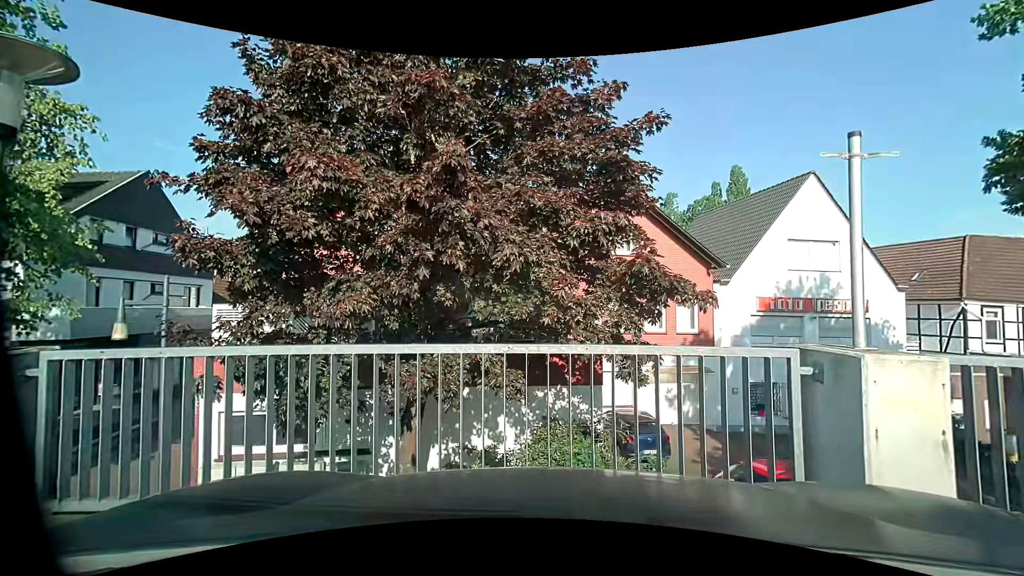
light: Day
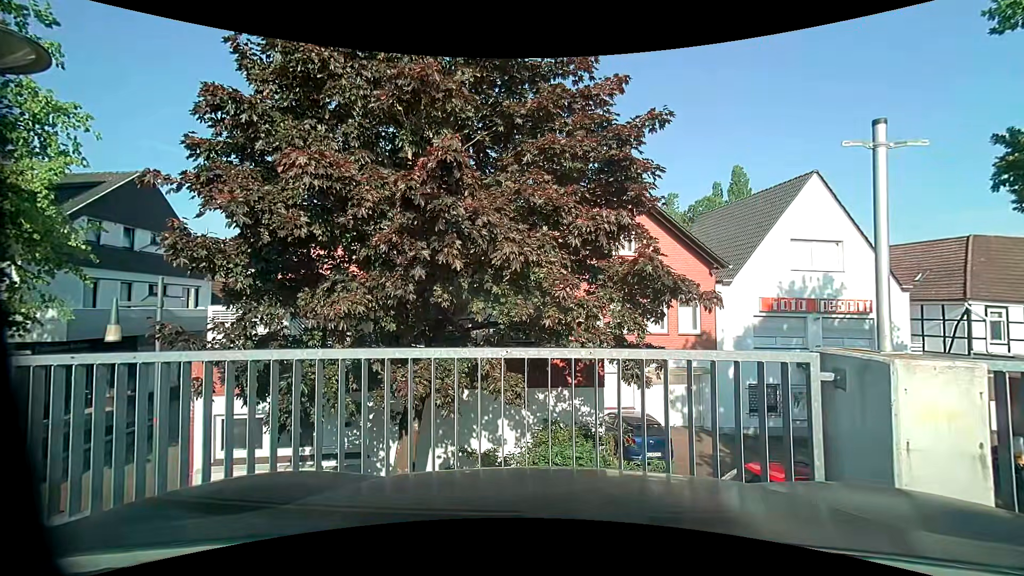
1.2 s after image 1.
(0.0, +0.3) m; 0°
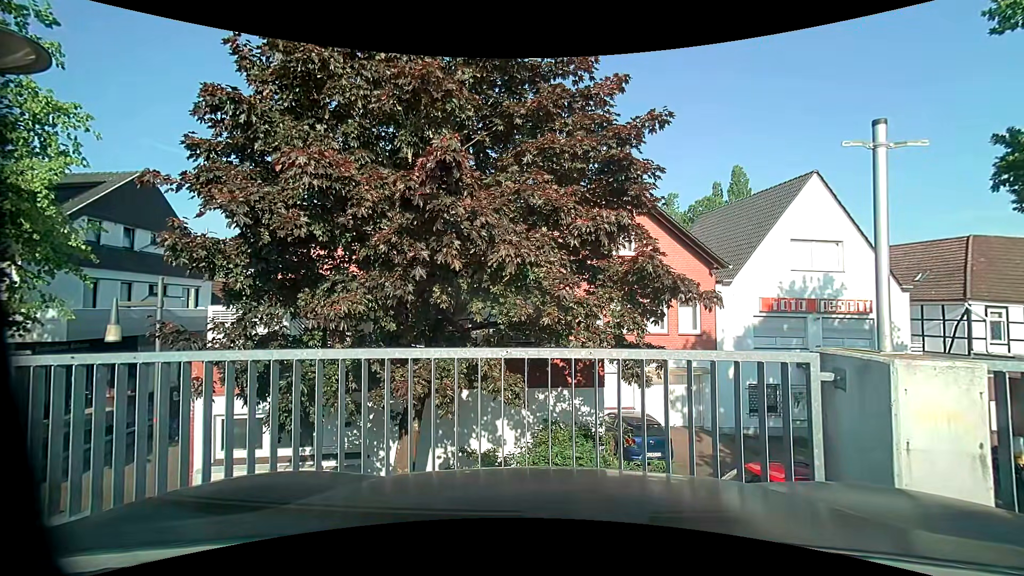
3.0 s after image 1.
(0.0, 0.0) m; 0°
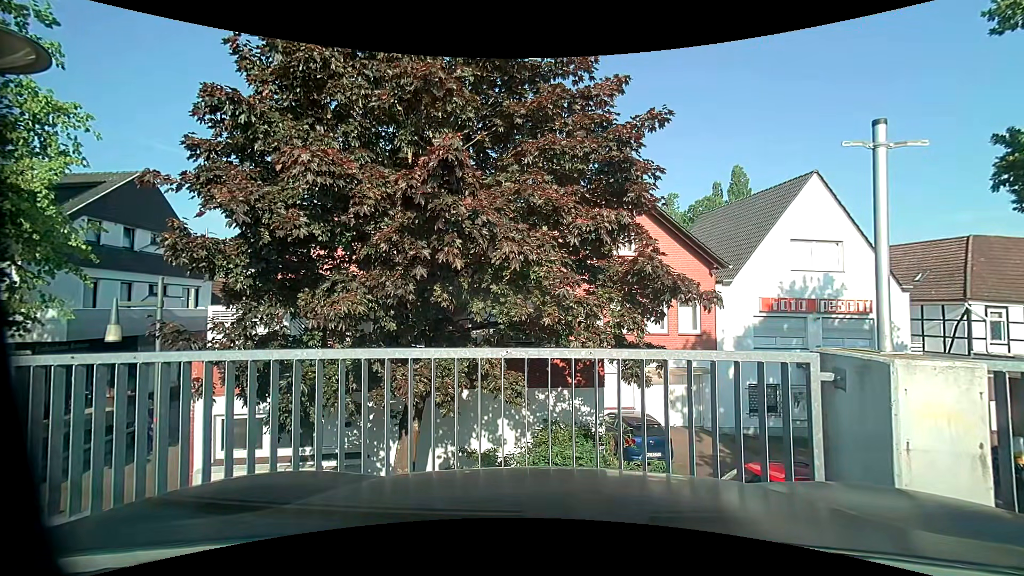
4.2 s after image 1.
(0.0, 0.0) m; 0°
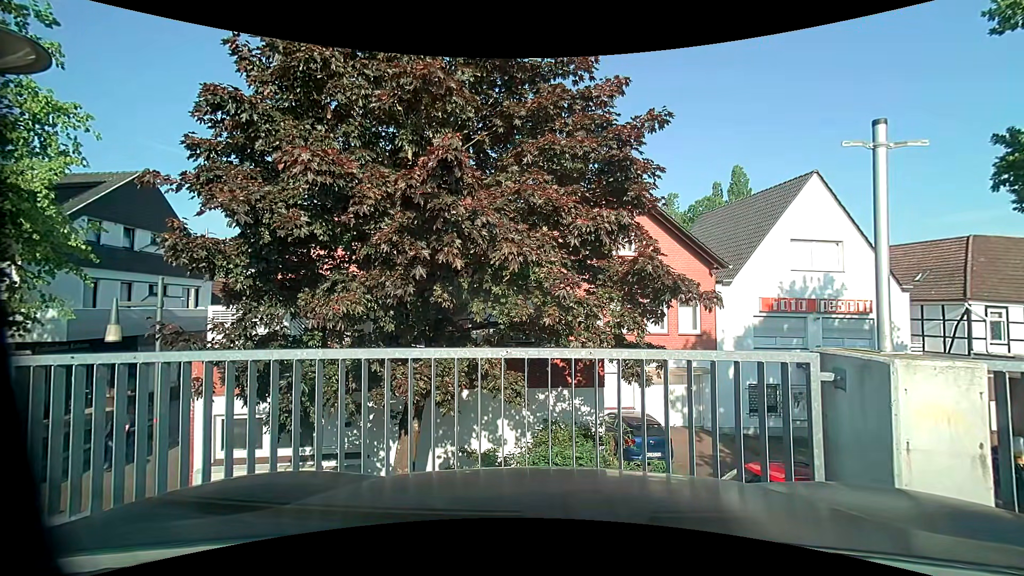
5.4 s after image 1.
(0.0, 0.0) m; 0°
